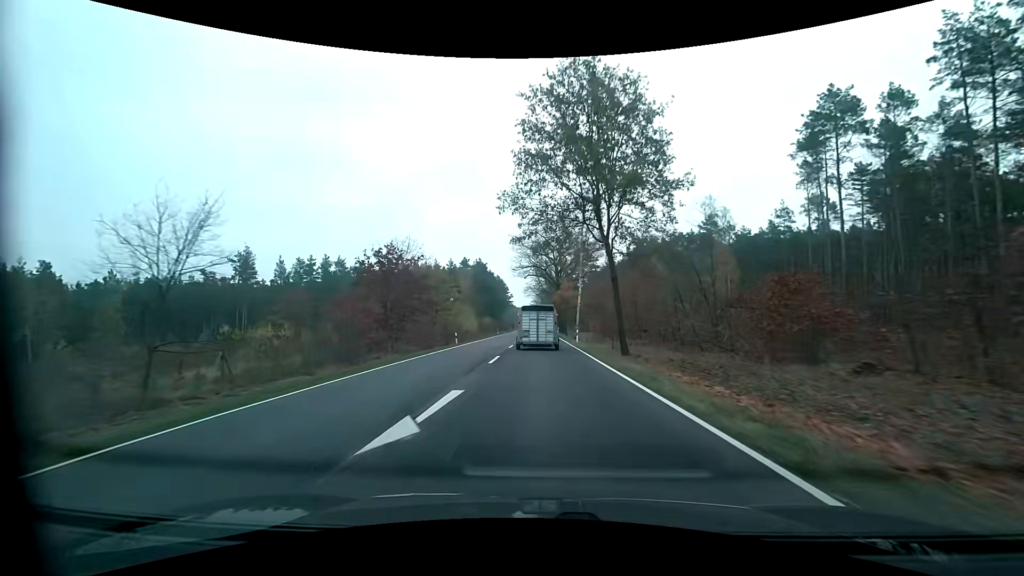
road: primary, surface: asphalt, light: Day
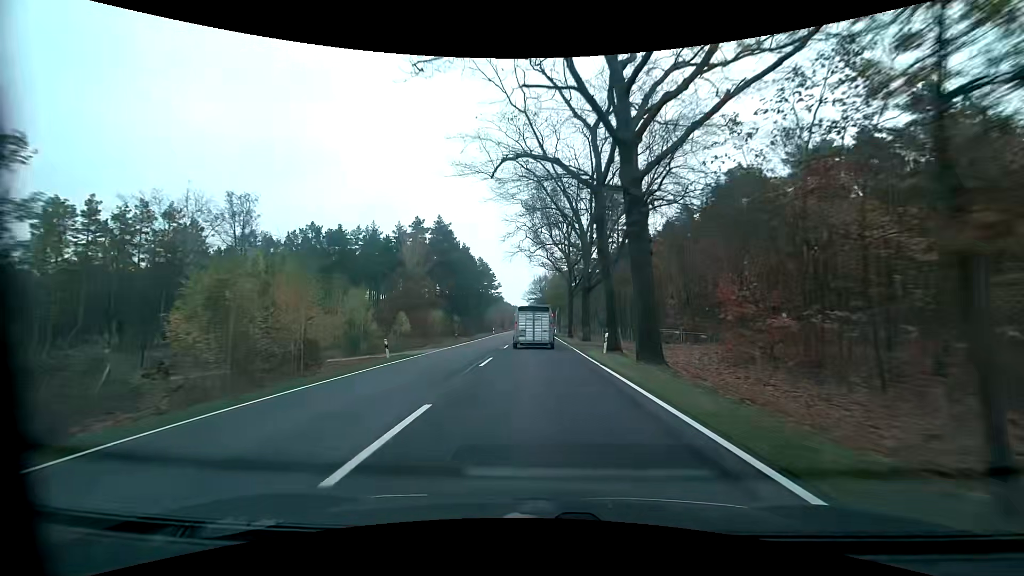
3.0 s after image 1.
(+0.1, +61.3) m; 0°
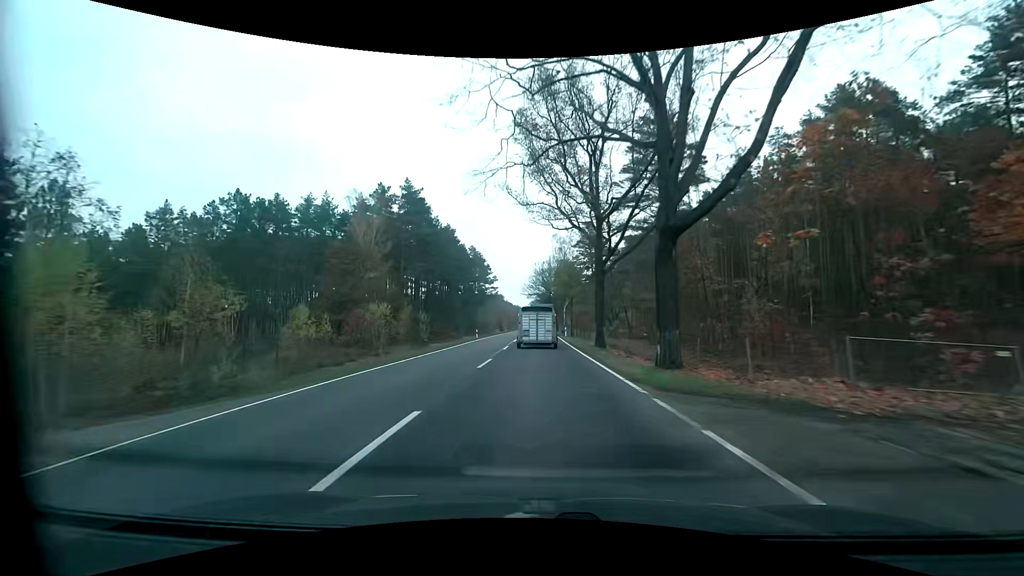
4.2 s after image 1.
(-0.1, +24.7) m; 0°
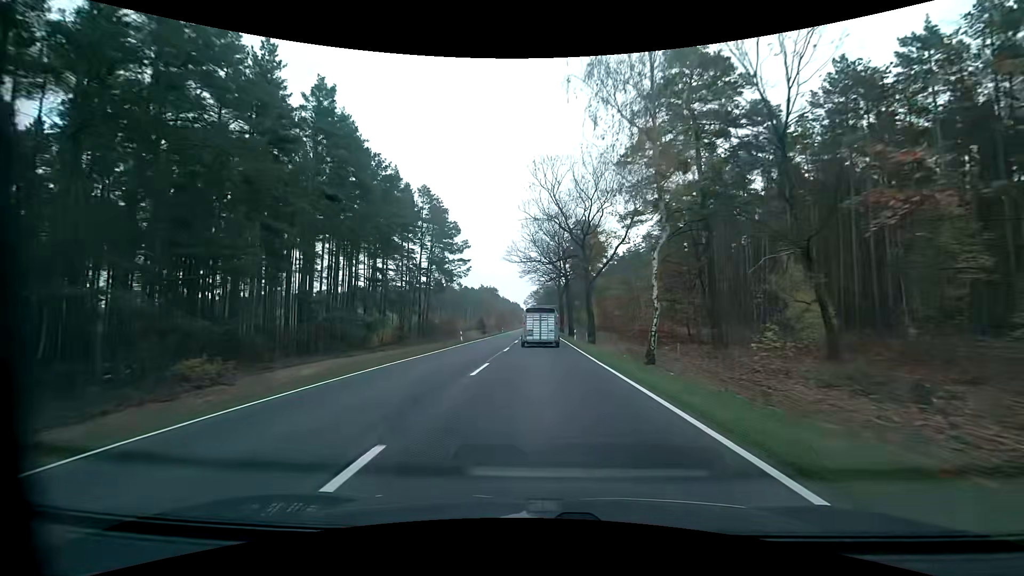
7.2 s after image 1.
(-0.1, +62.0) m; 0°
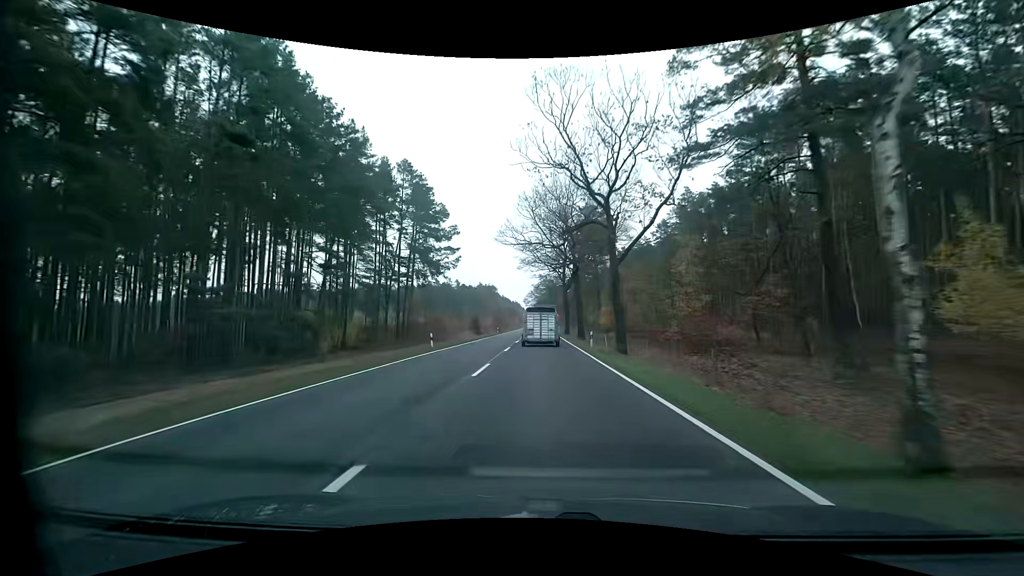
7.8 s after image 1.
(0.0, +12.6) m; 0°
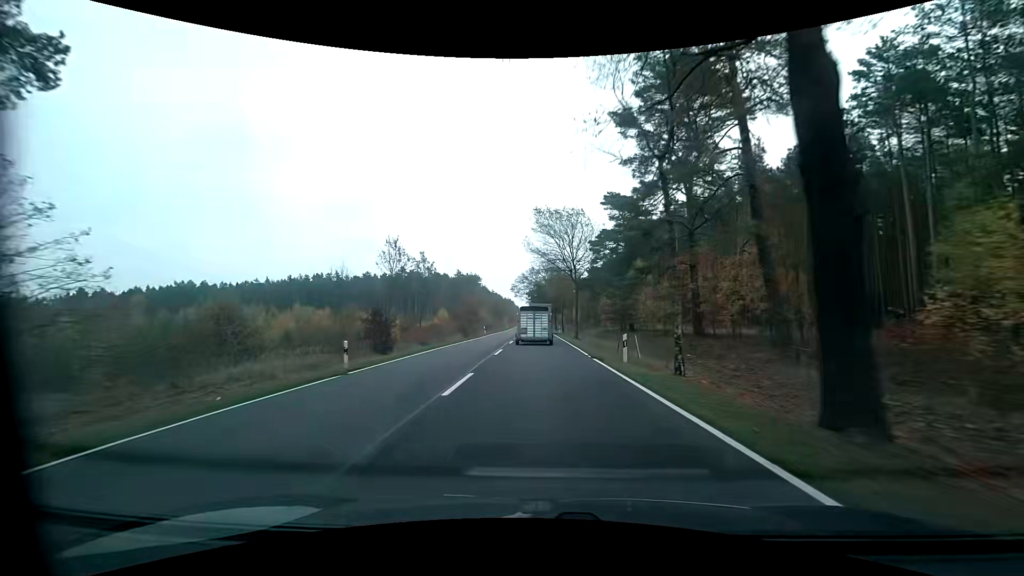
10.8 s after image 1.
(+0.3, +63.5) m; 0°
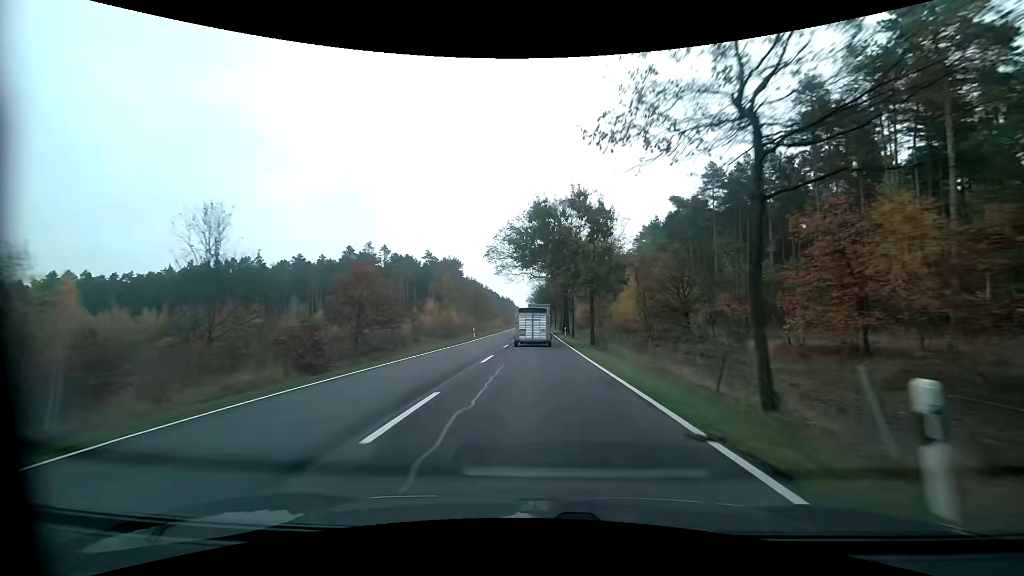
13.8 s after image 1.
(0.0, +63.5) m; 0°
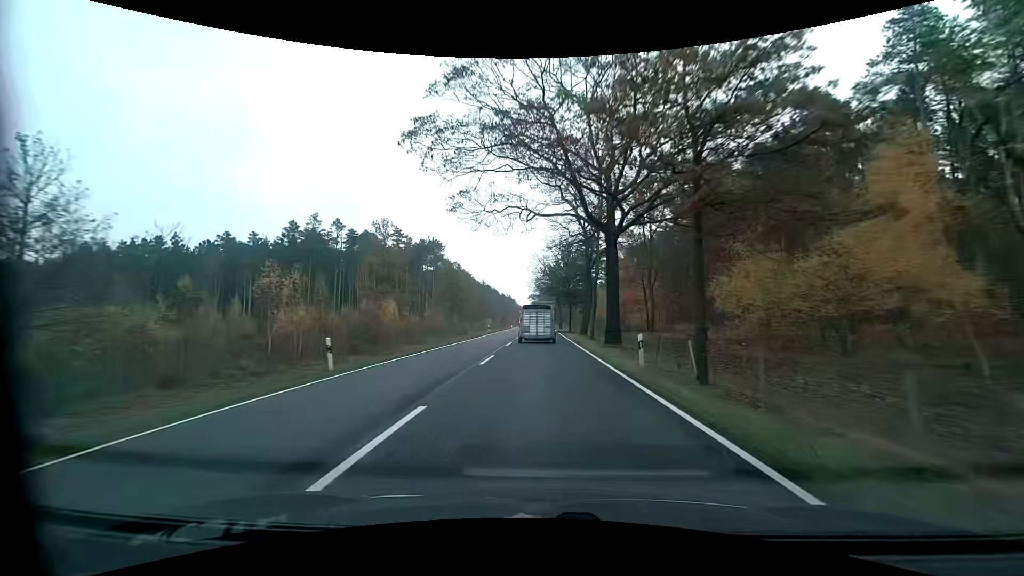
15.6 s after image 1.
(0.0, +38.1) m; 0°
(0, +10) (0, +20) (0, +30) (0, +40) (0, +50) (0, +60) (0, +70) (0, +80) (0, +90) (0, +100) m
